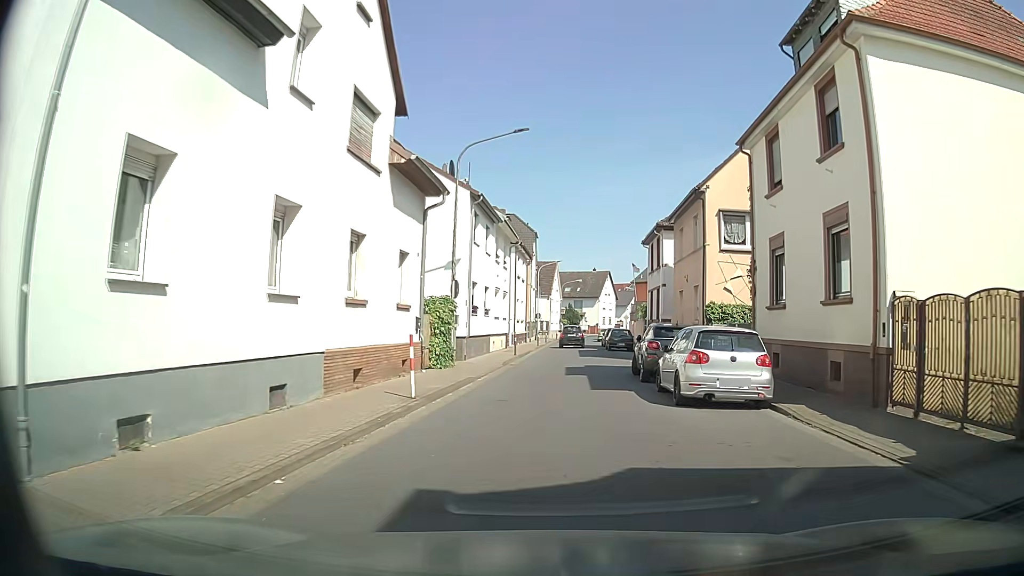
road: tertiary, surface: asphalt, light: Day
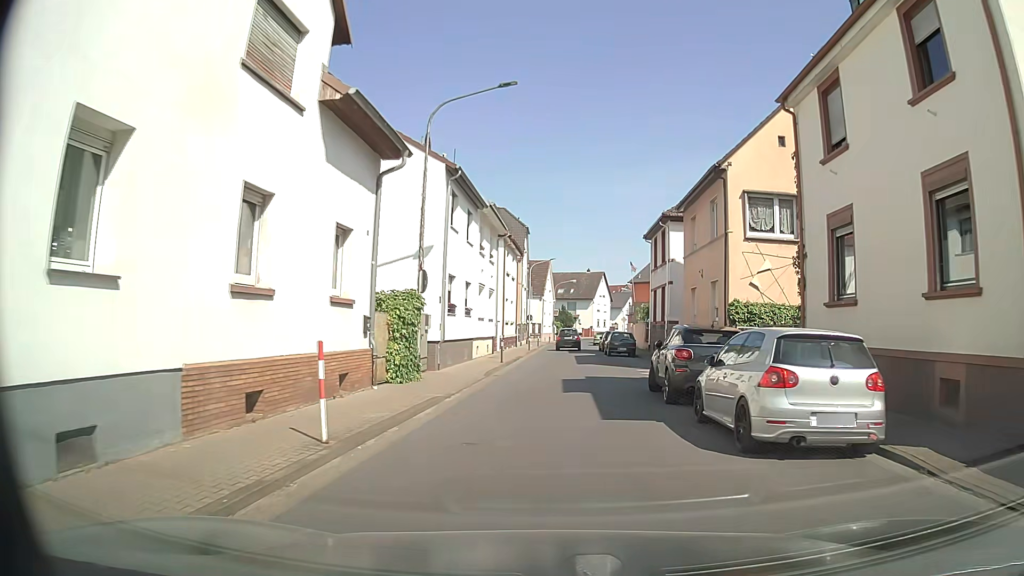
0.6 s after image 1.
(0.0, +4.5) m; 0°
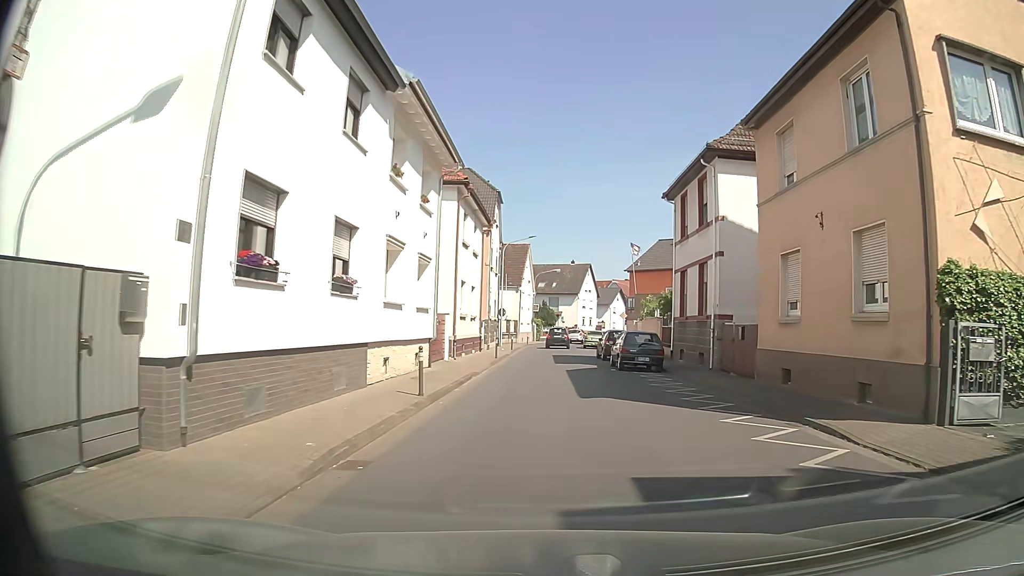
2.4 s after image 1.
(+0.2, +13.9) m; +1°
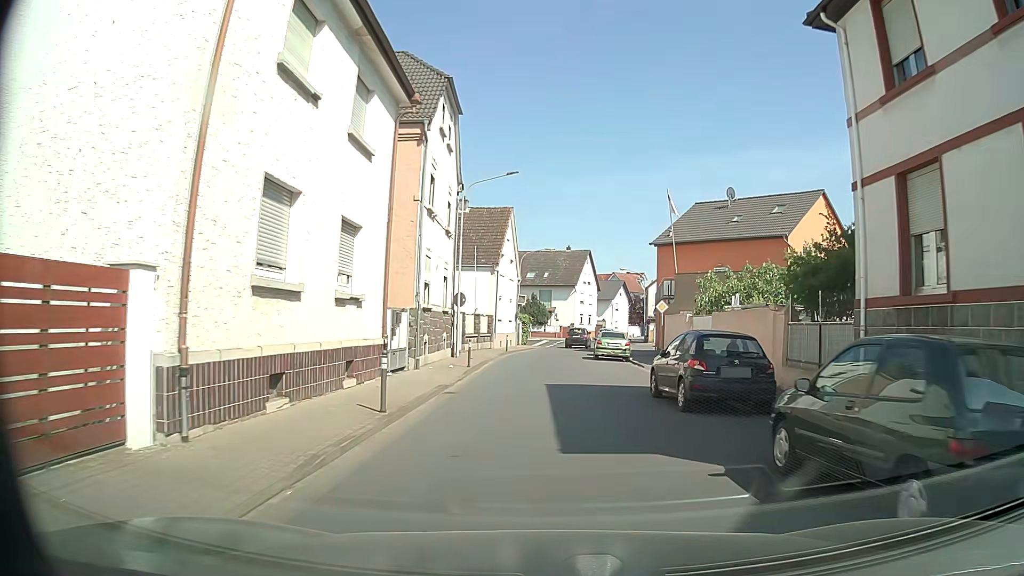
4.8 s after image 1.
(+0.4, +19.3) m; +1°
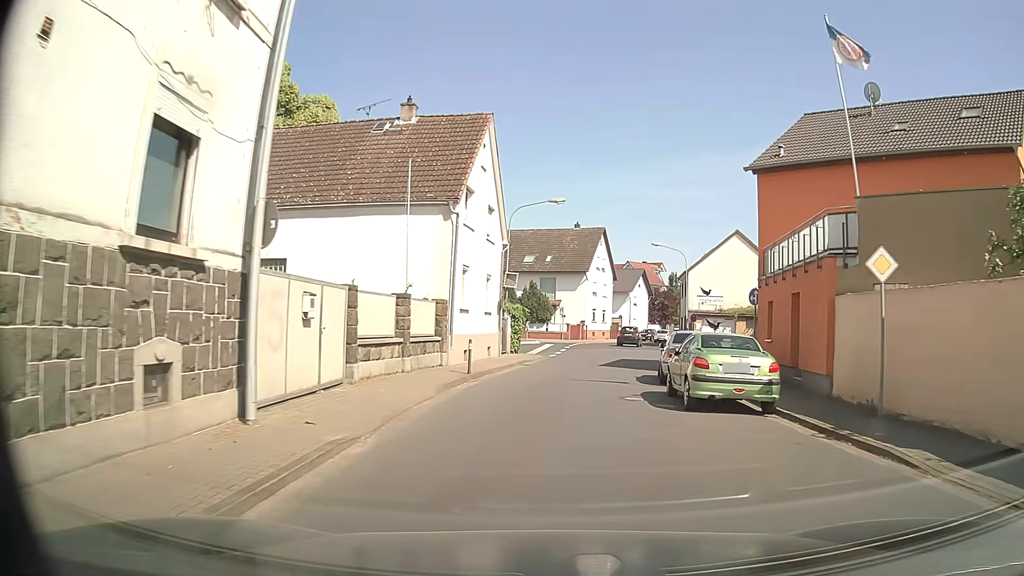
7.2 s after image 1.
(+0.1, +19.9) m; +1°
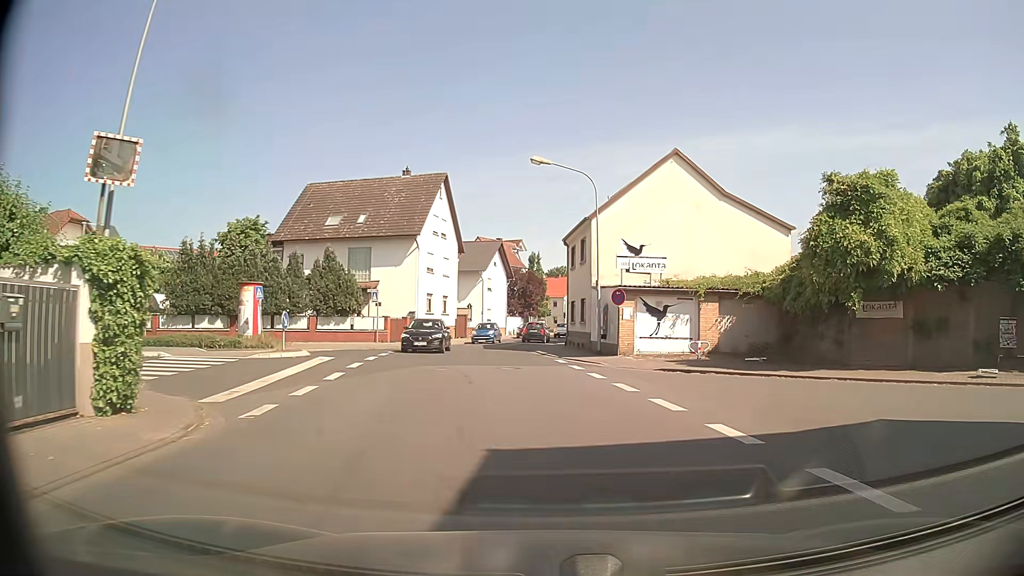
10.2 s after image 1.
(+1.9, +24.0) m; +12°
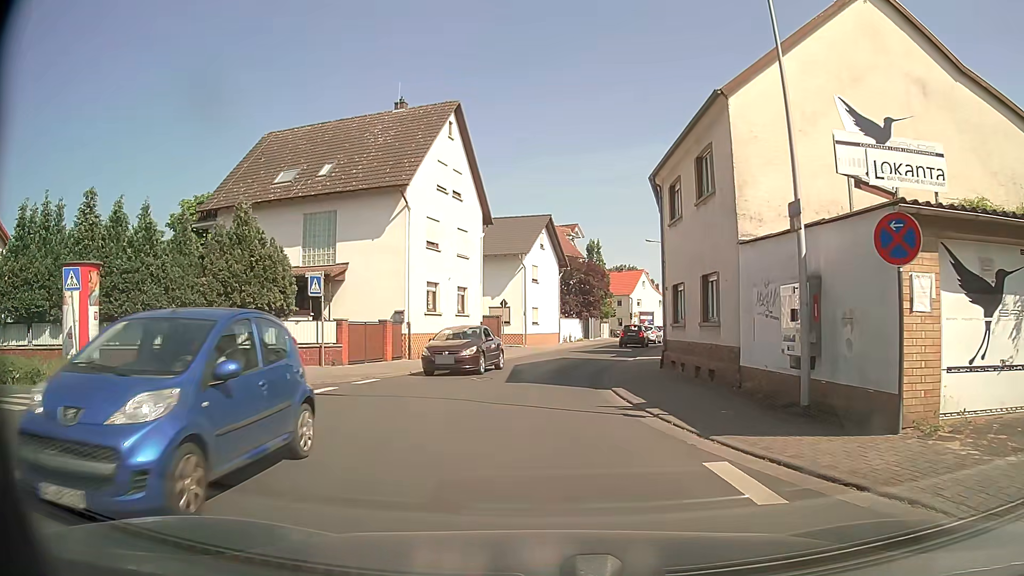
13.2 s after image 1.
(-0.3, +17.0) m; -4°
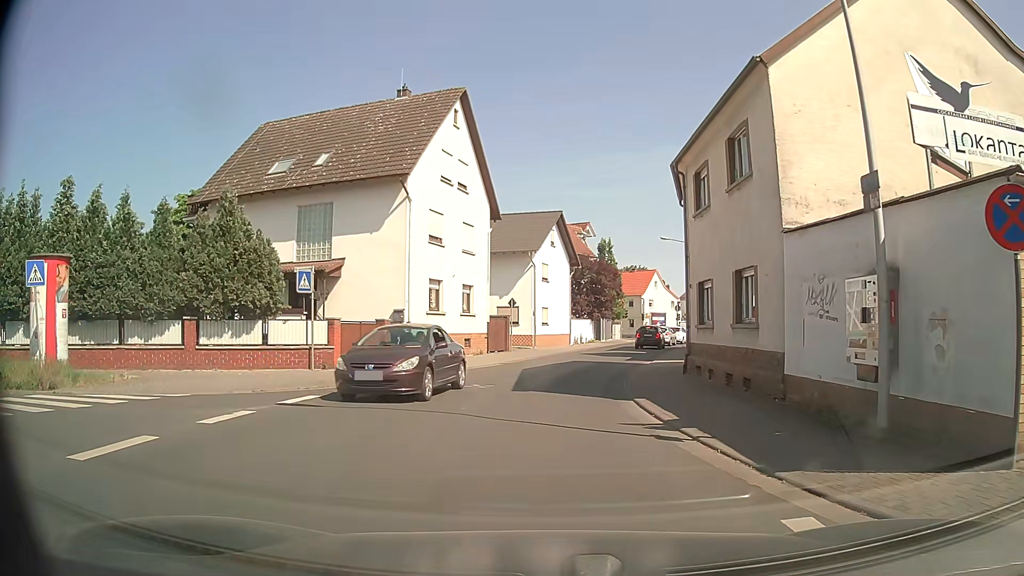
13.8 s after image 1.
(0.0, +1.9) m; -1°
